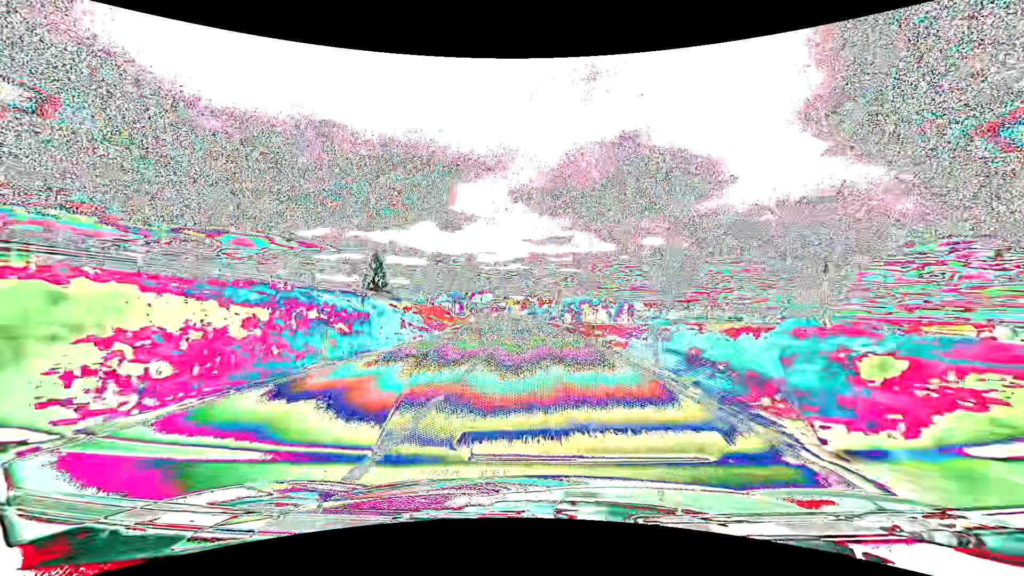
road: primary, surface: asphalt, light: Day
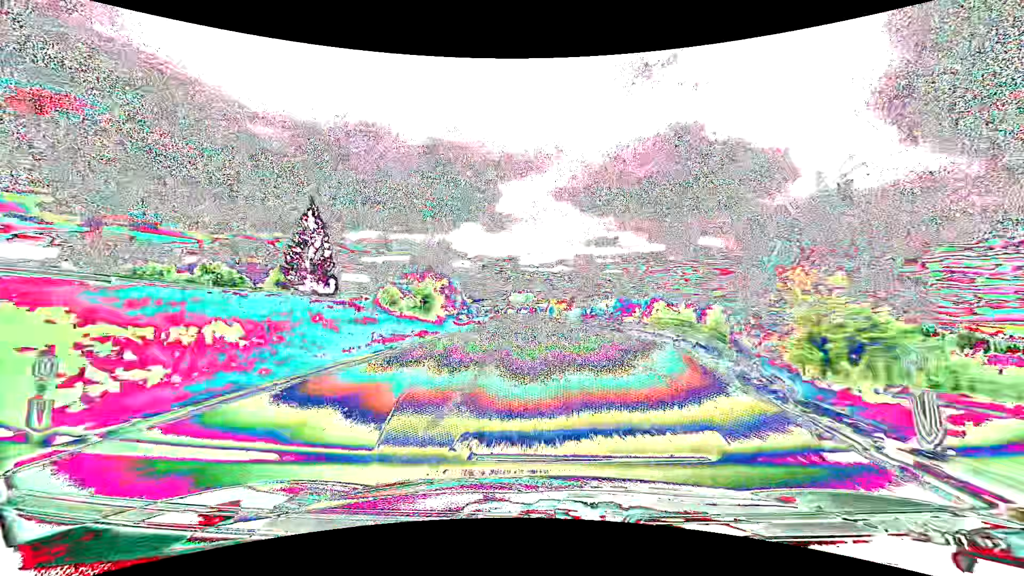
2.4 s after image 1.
(-2.5, +58.1) m; -5°
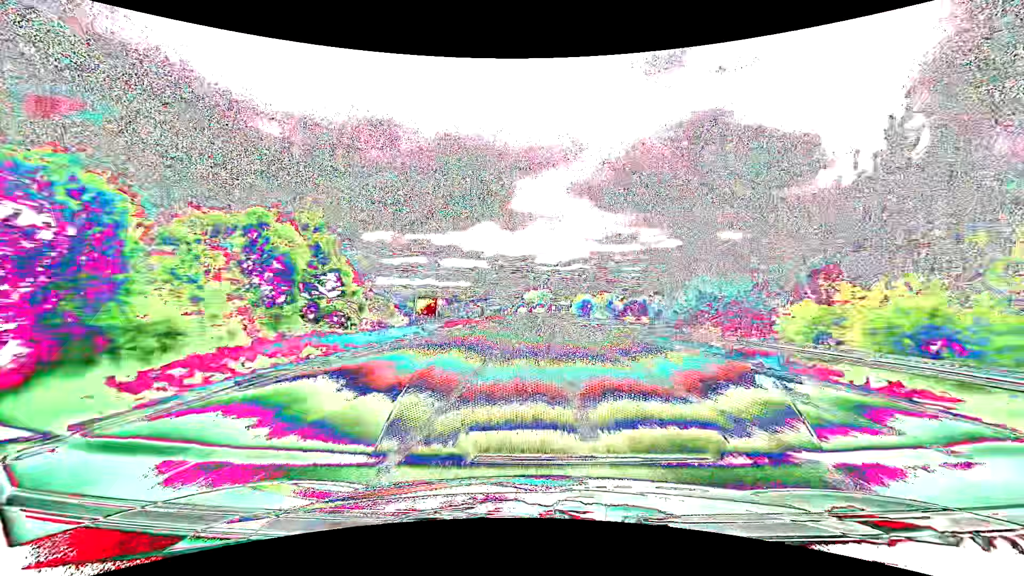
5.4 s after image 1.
(-1.8, +73.8) m; -2°
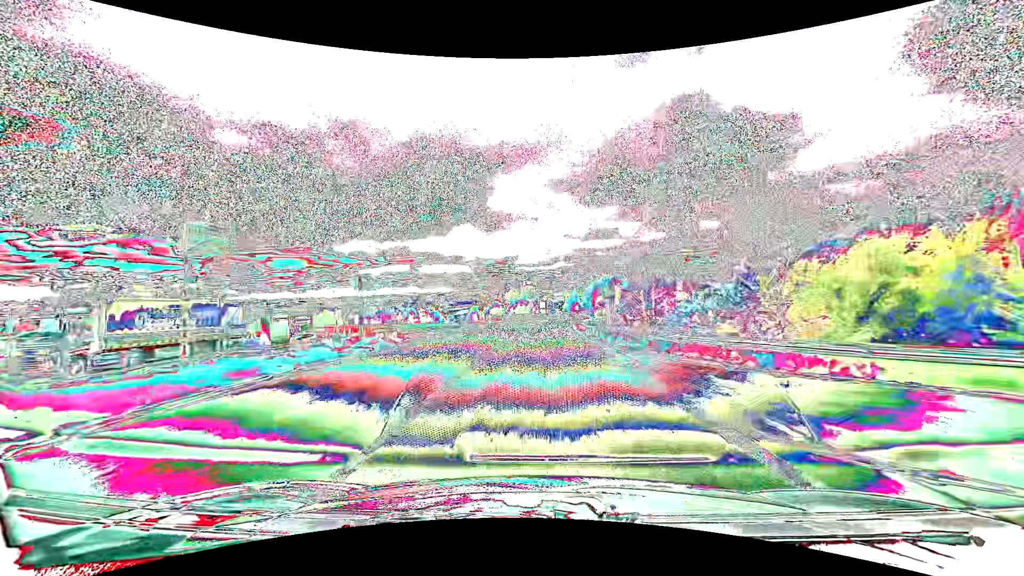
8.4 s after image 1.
(+0.4, +75.0) m; +2°
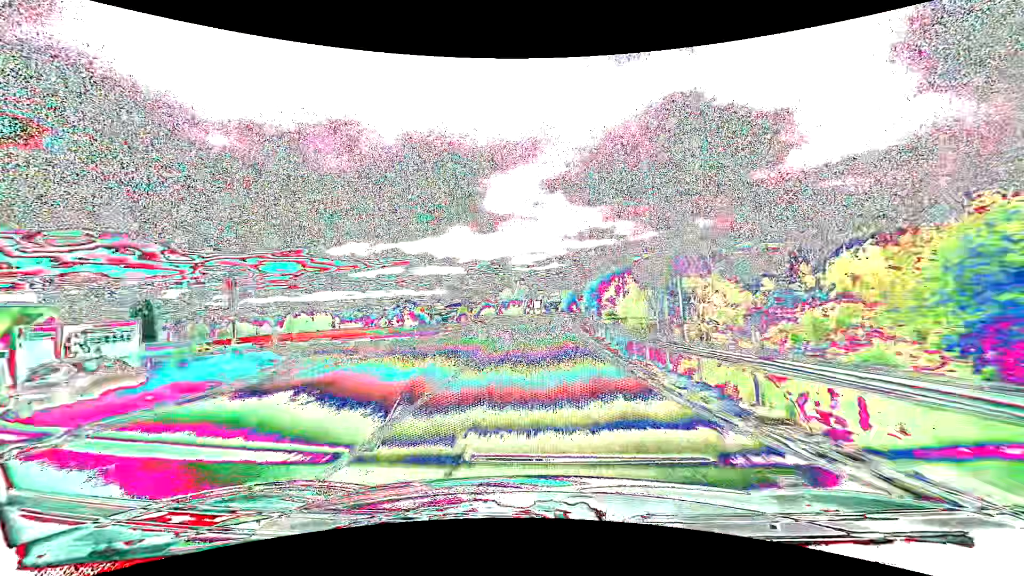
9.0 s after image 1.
(+0.1, +15.2) m; +1°
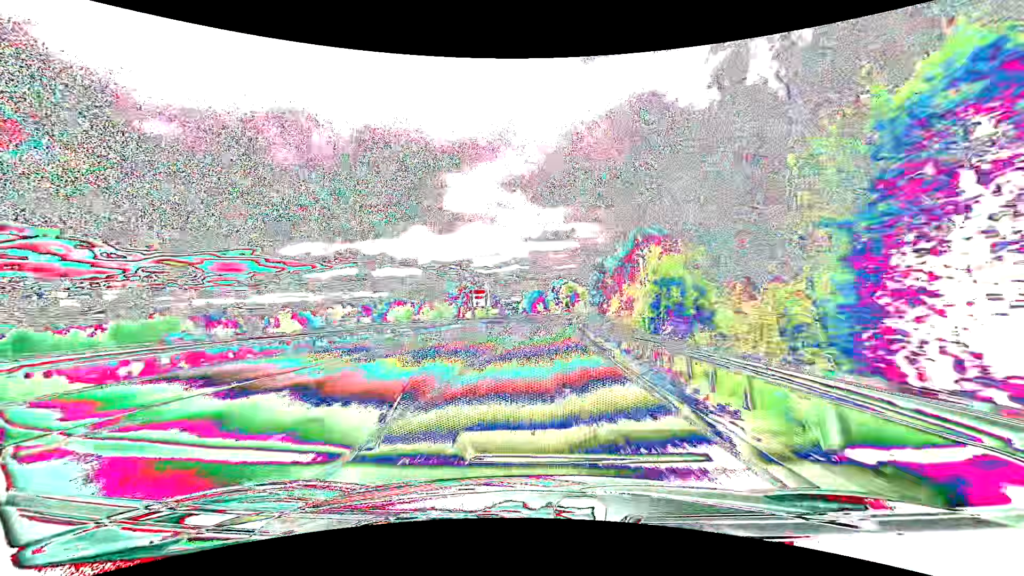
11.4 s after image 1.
(+2.1, +61.0) m; +5°
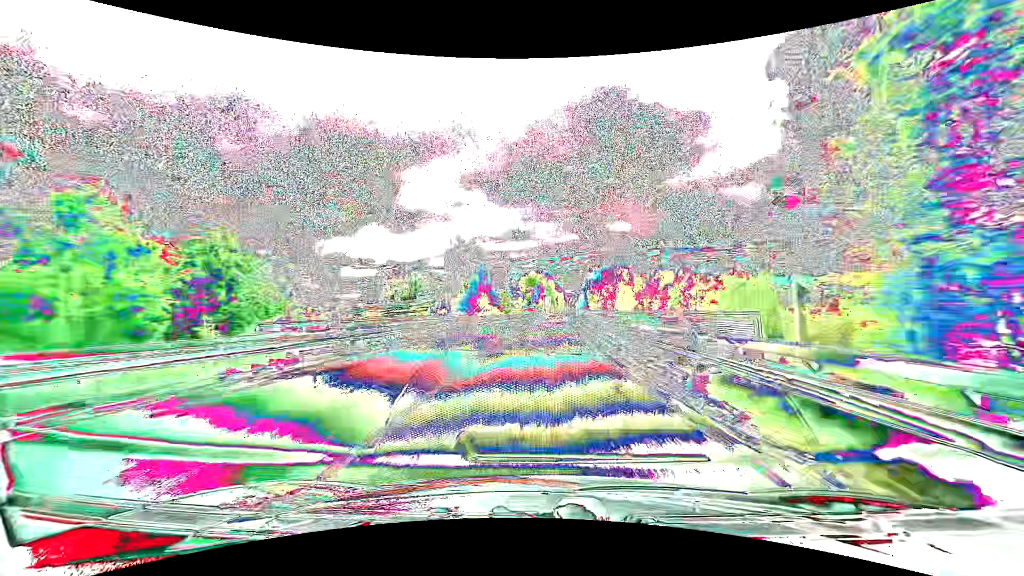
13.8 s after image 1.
(+2.3, +61.8) m; +5°
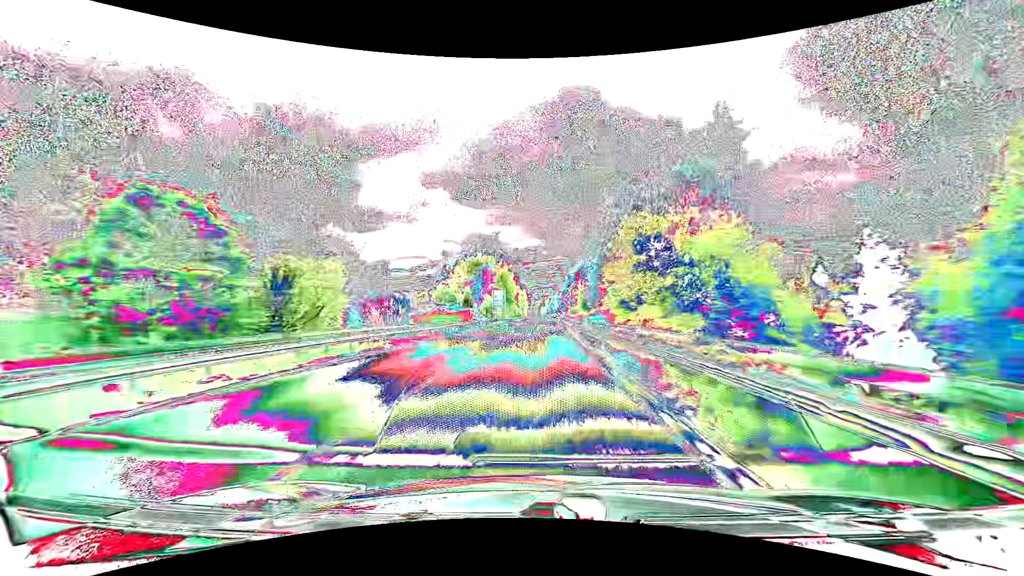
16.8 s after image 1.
(+3.4, +77.8) m; +5°
(0, +10) (0, +20) (0, +30) (0, +40) (+1, +50) (+1, +60) (+1, +70) (+1, +80) (+1, +90) (+2, +100) m
